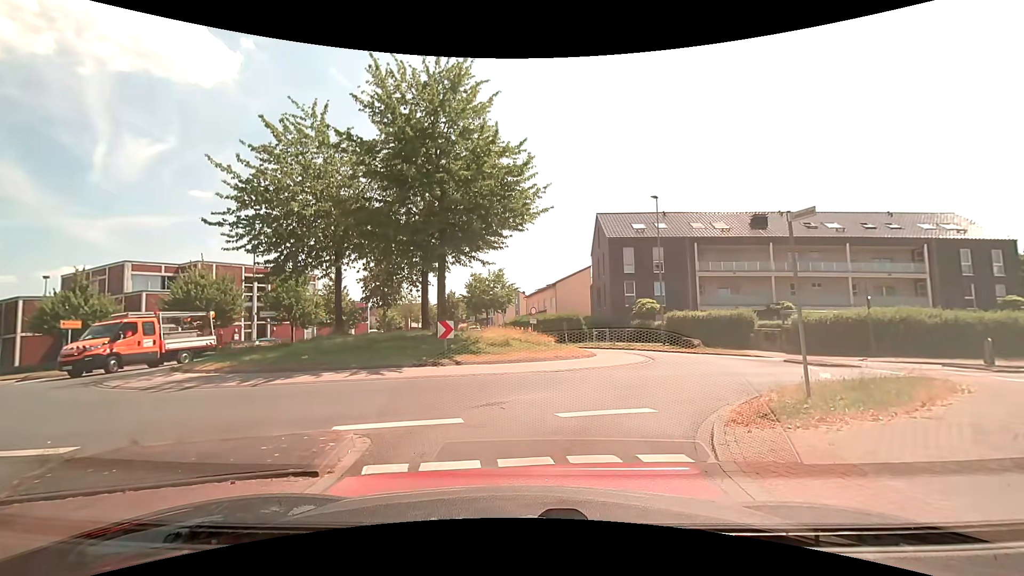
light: Day
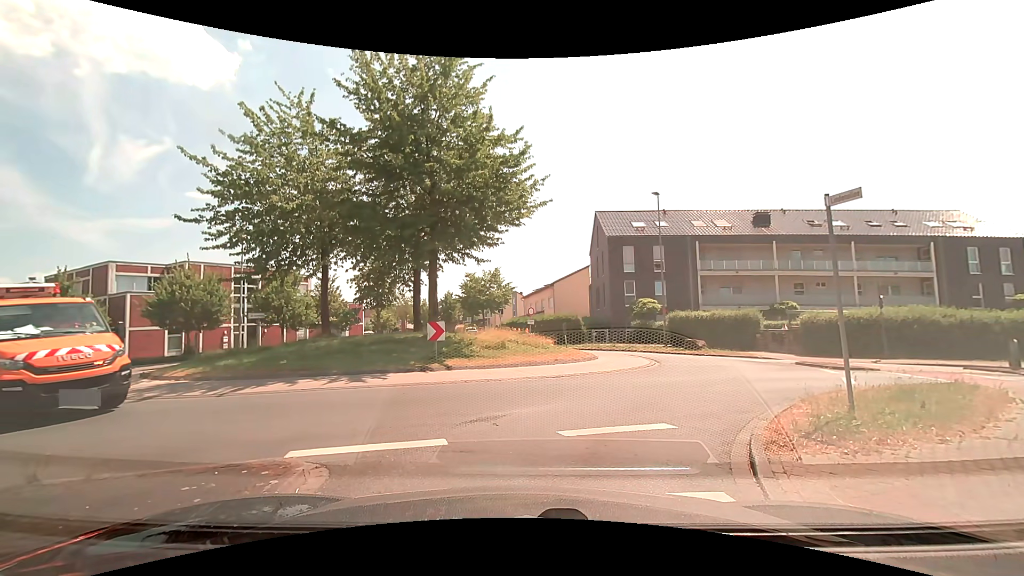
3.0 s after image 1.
(0.0, +1.1) m; 0°
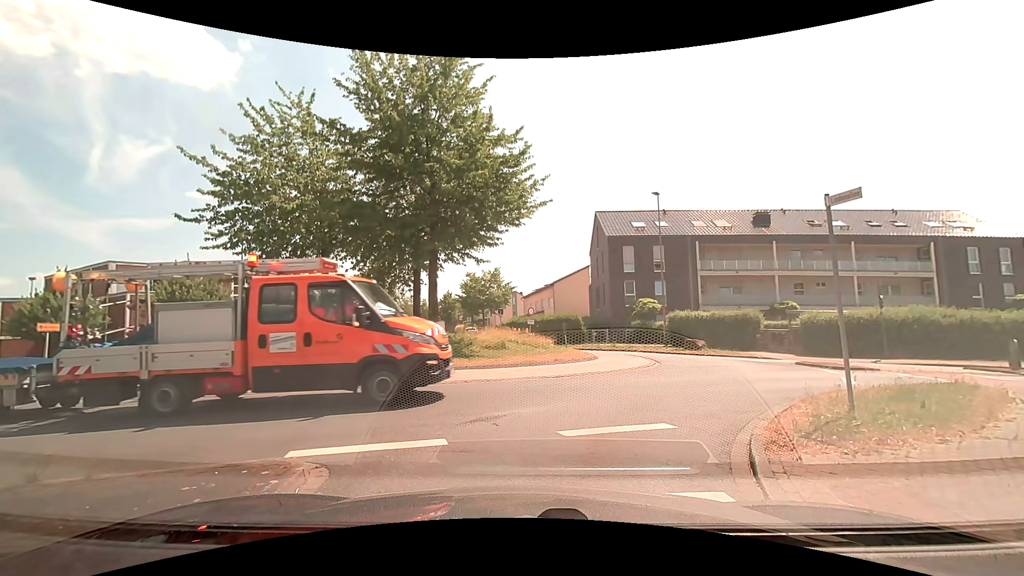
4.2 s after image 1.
(0.0, 0.0) m; 0°
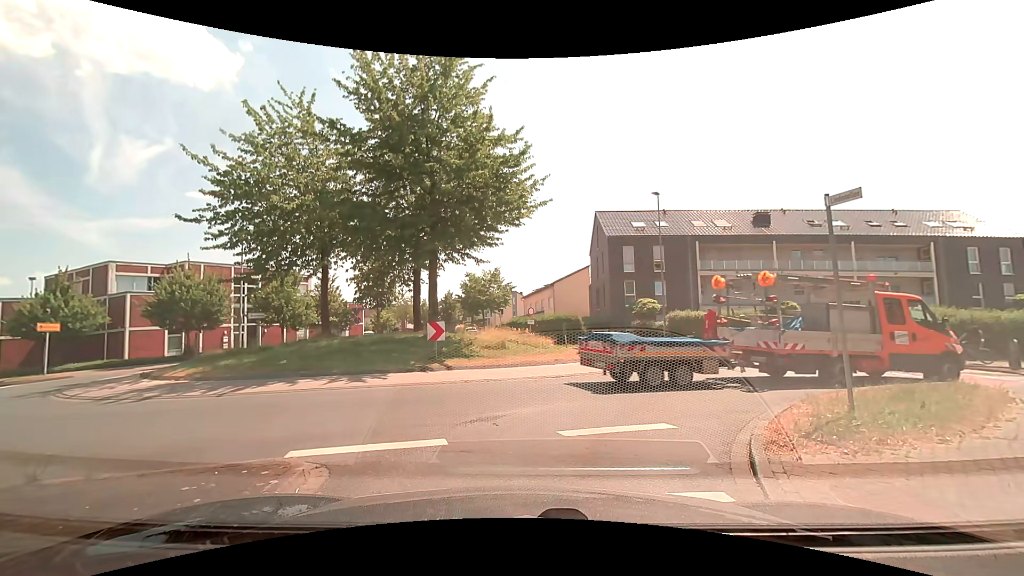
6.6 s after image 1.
(0.0, 0.0) m; 0°
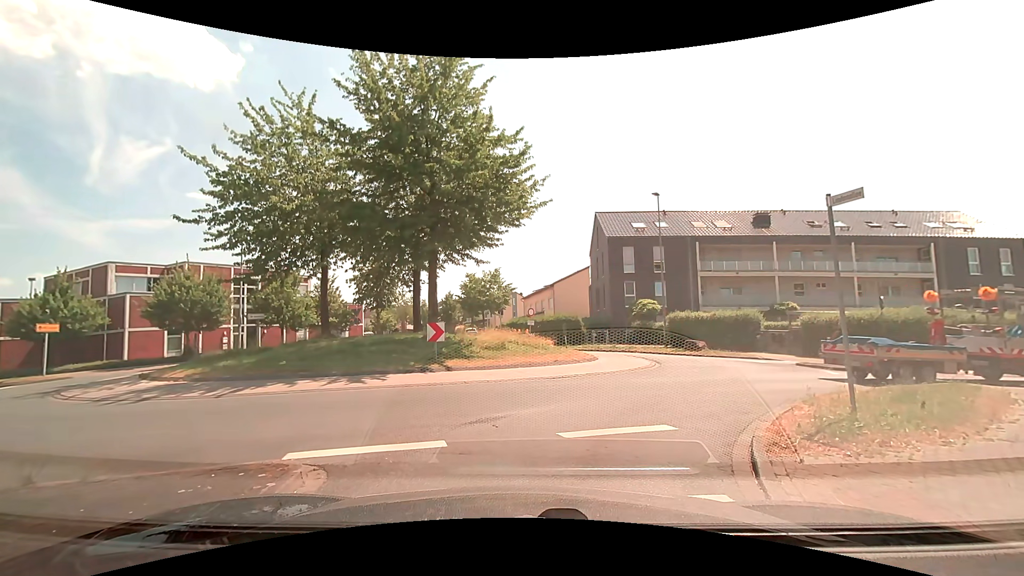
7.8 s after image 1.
(0.0, 0.0) m; 0°
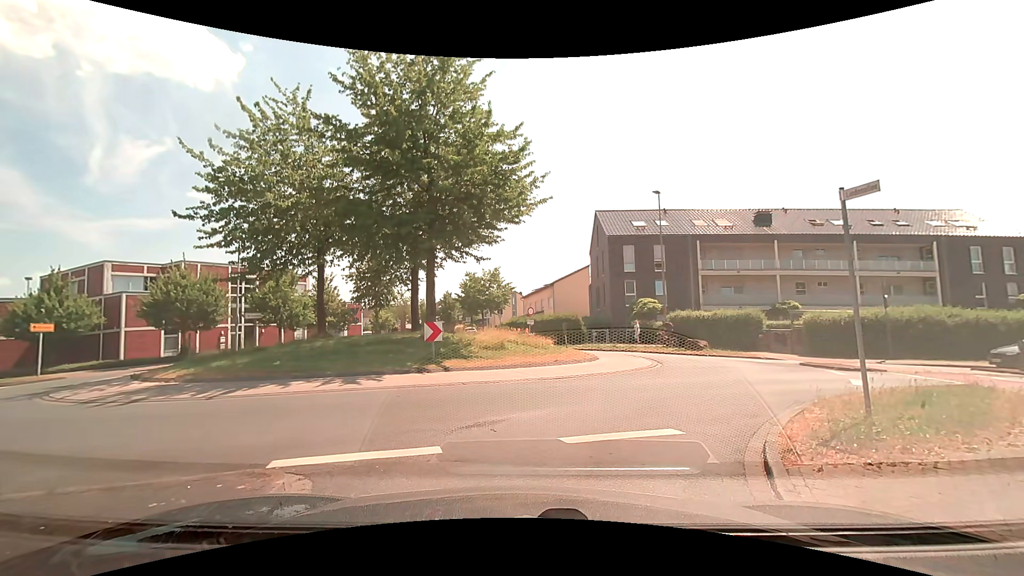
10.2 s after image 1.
(0.0, +0.4) m; 0°
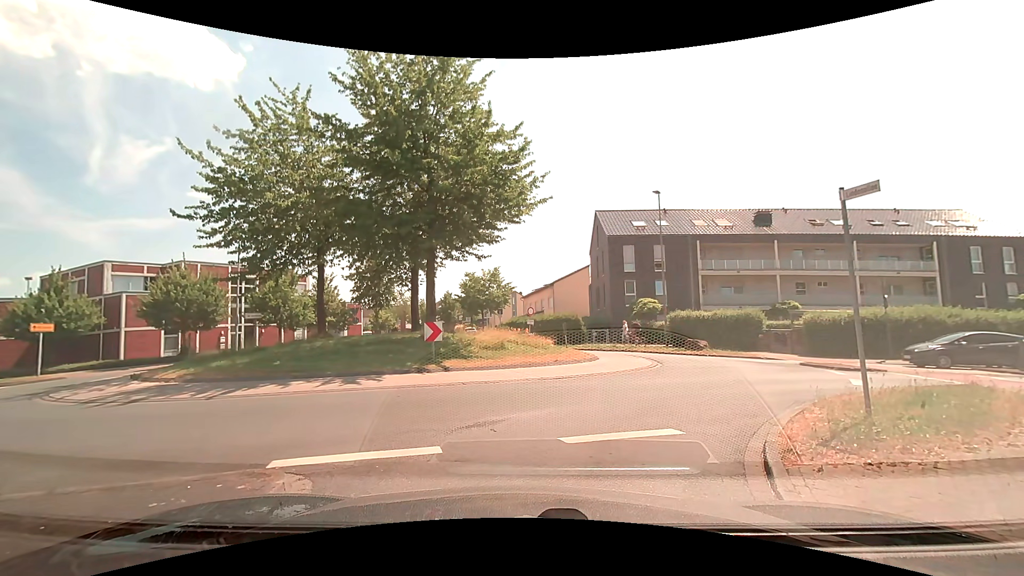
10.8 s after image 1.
(0.0, 0.0) m; 0°
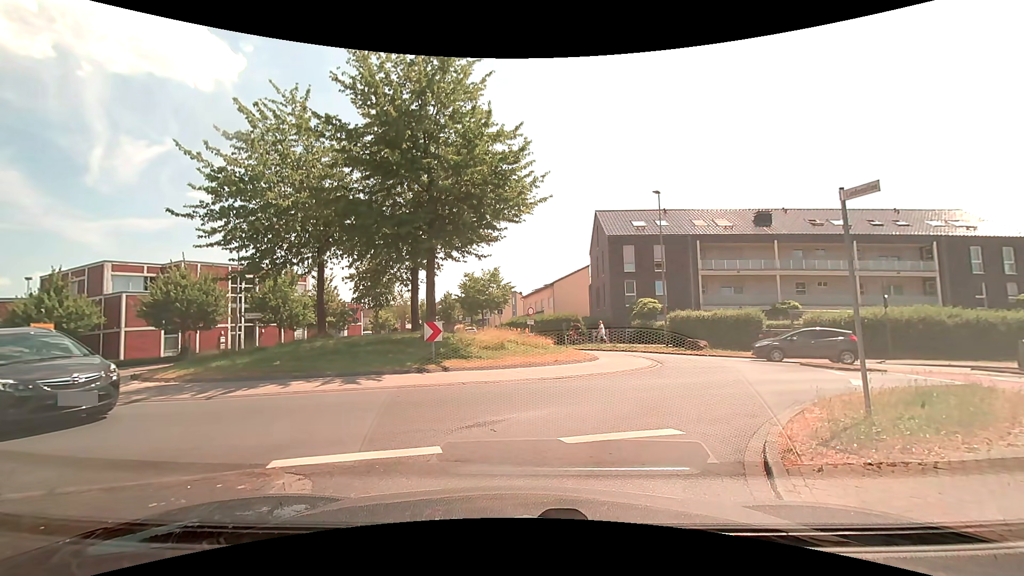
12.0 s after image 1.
(0.0, 0.0) m; 0°
